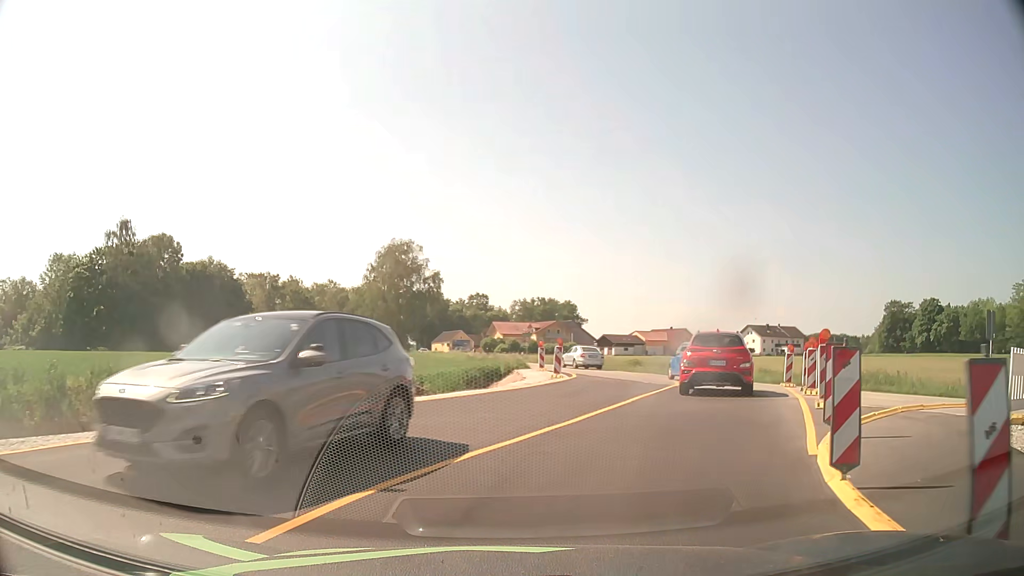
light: Day
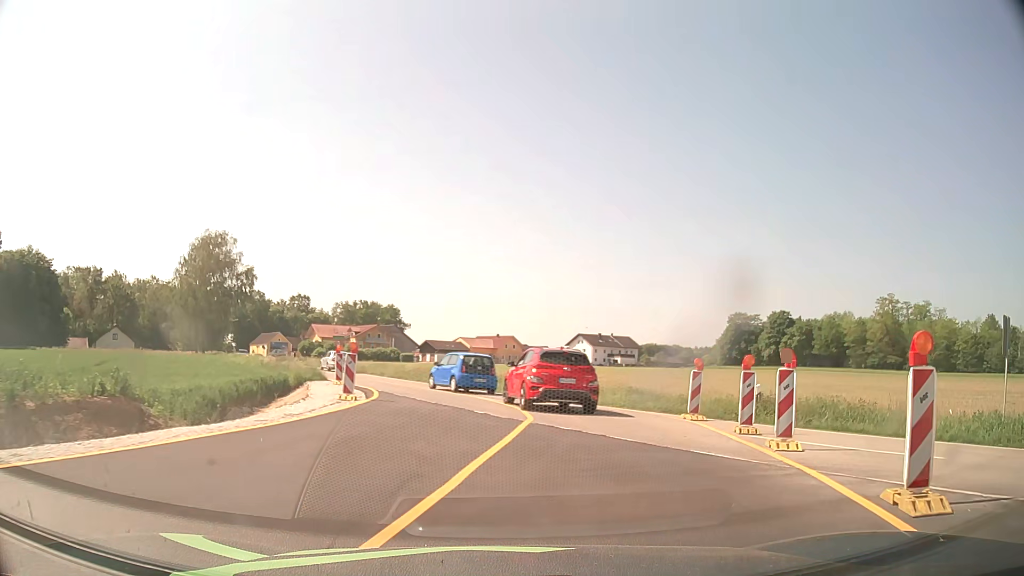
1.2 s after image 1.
(+1.0, +8.0) m; +15°
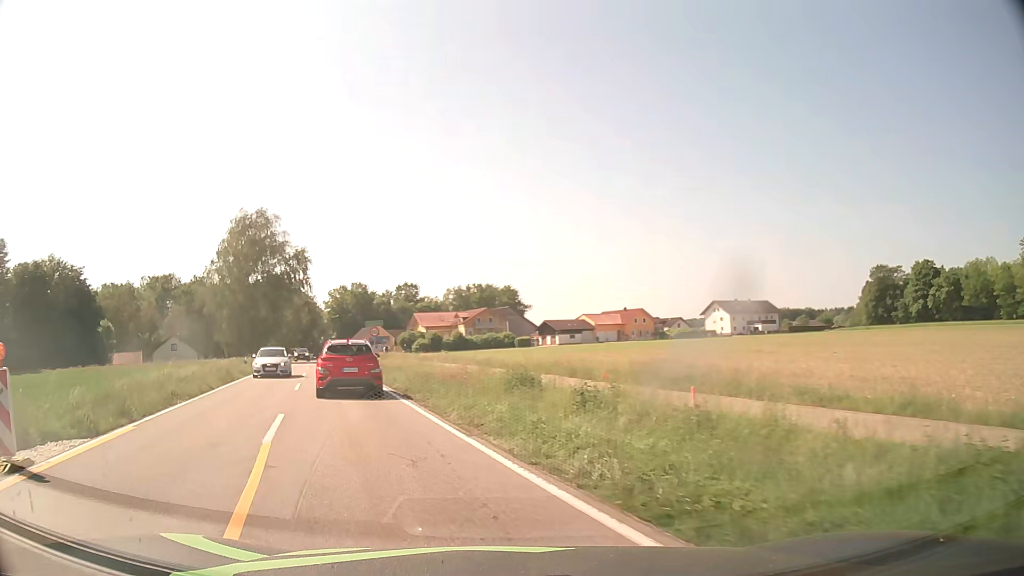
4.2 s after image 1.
(+1.4, +20.8) m; -10°
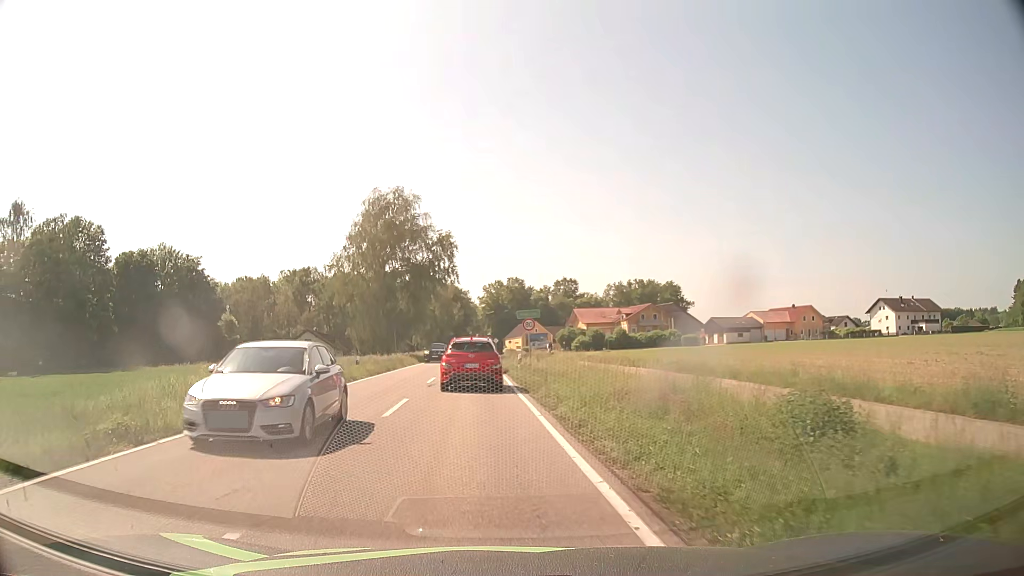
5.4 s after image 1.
(-1.3, +9.4) m; -13°
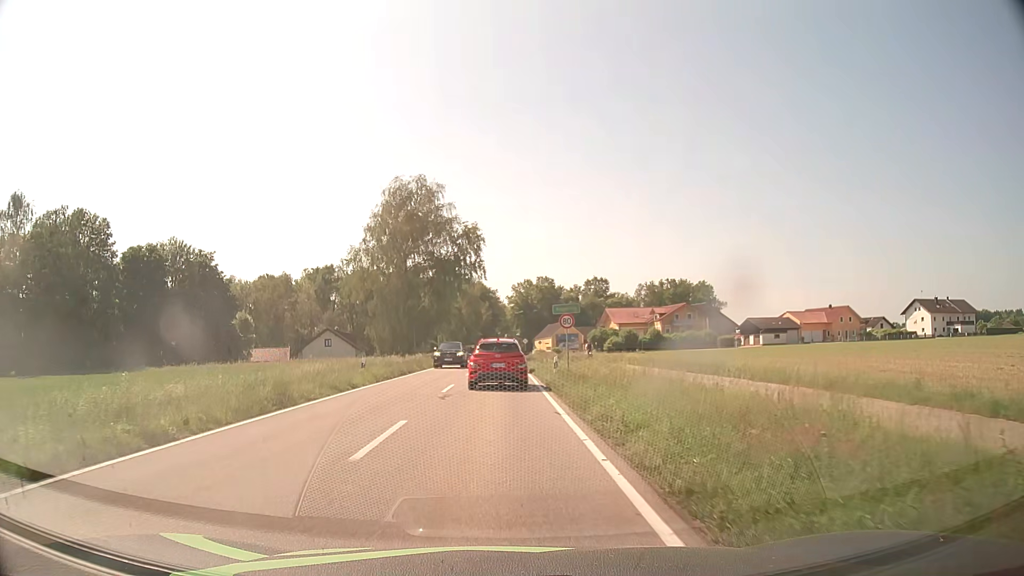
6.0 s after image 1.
(-0.1, +5.0) m; -3°
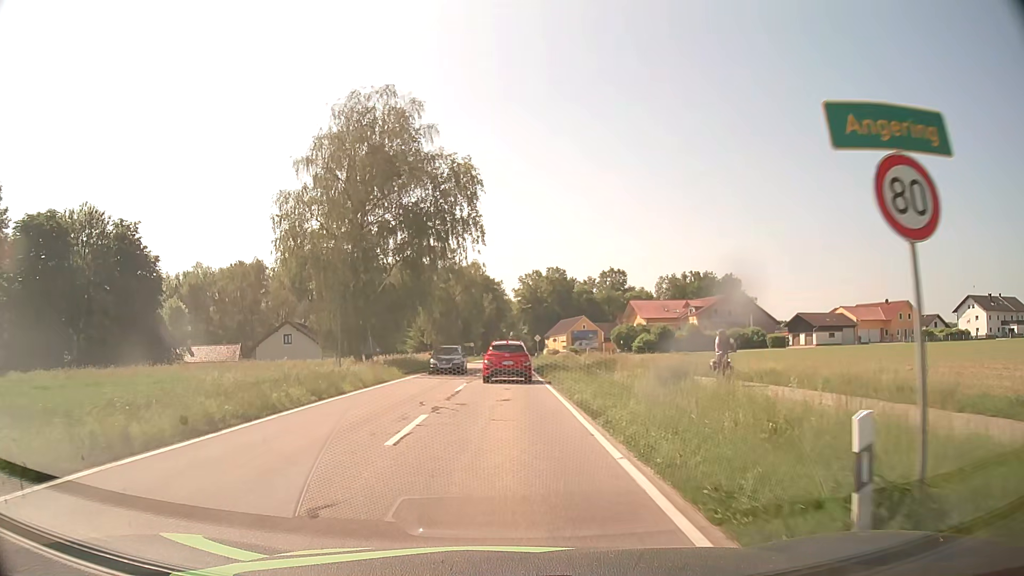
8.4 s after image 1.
(-0.1, +22.8) m; 0°
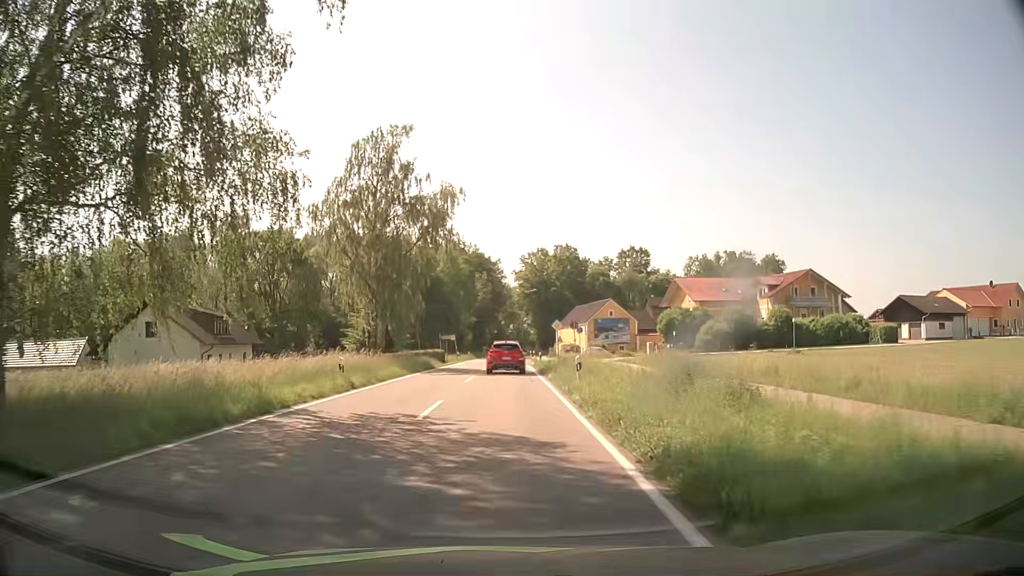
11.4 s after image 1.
(+0.2, +34.0) m; 0°
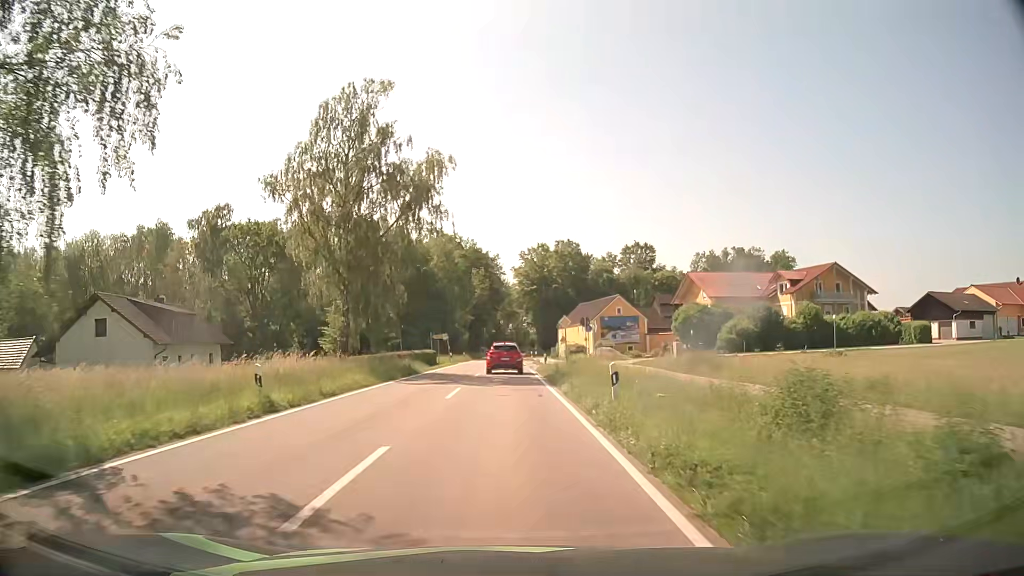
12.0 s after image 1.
(0.0, +7.2) m; 0°
(0, +10) (0, +20) (0, +30) (0, +40) (0, +50) (0, +60) (0, +70) (0, +80) (0, +90) (0, +100) m
